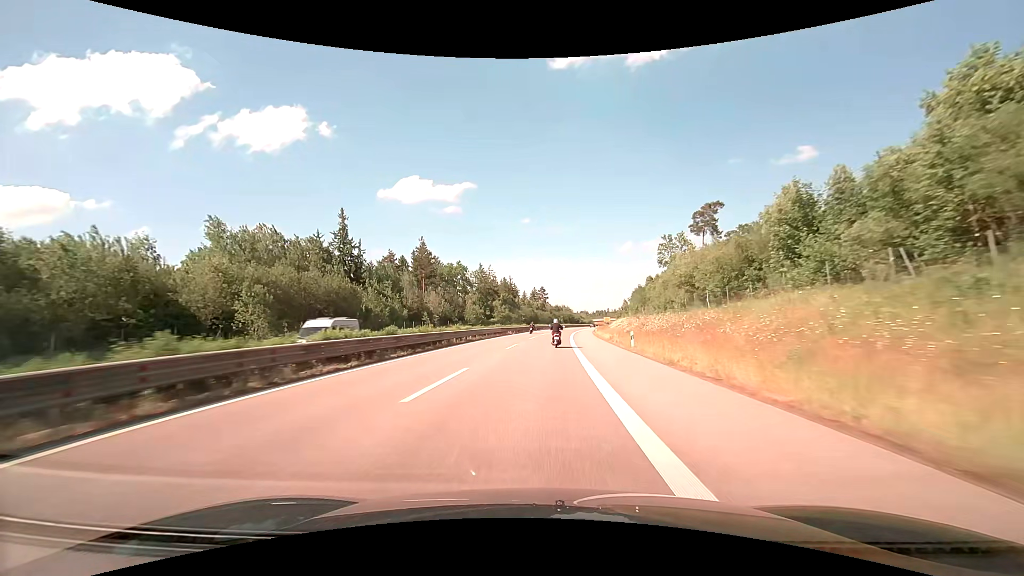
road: trunk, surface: asphalt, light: Day
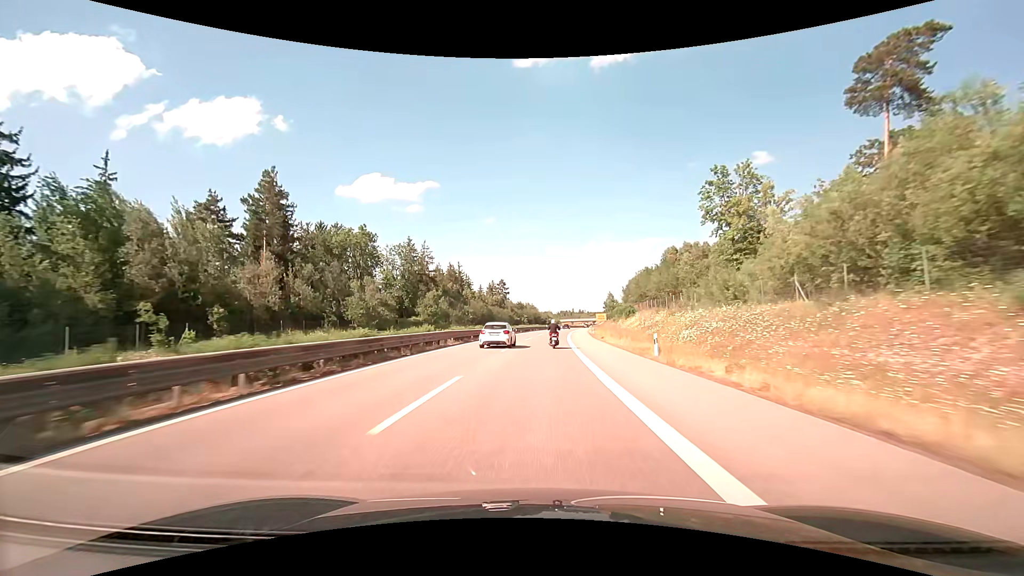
(+2.0, +56.1) m; +4°
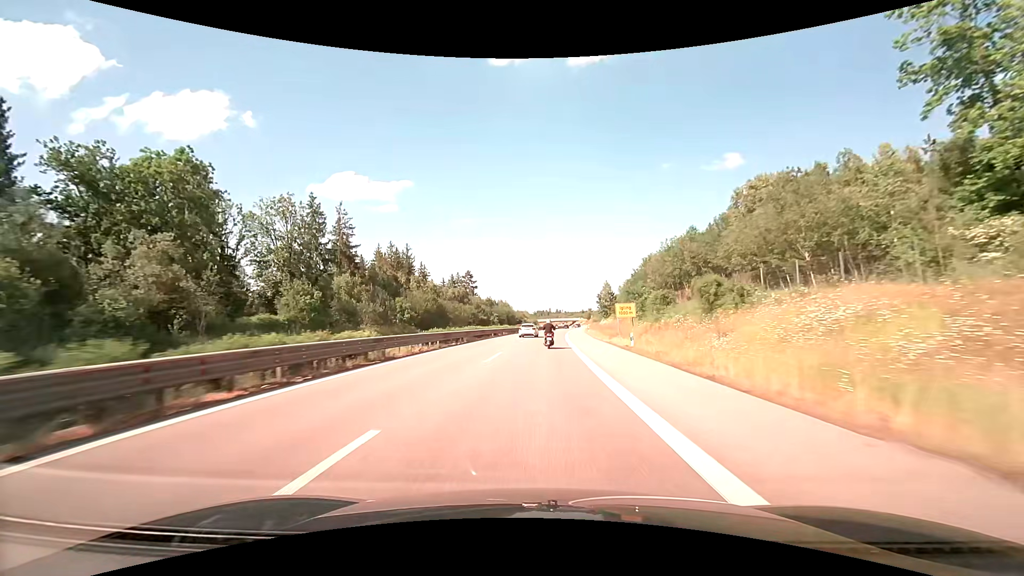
(+1.0, +42.1) m; +3°
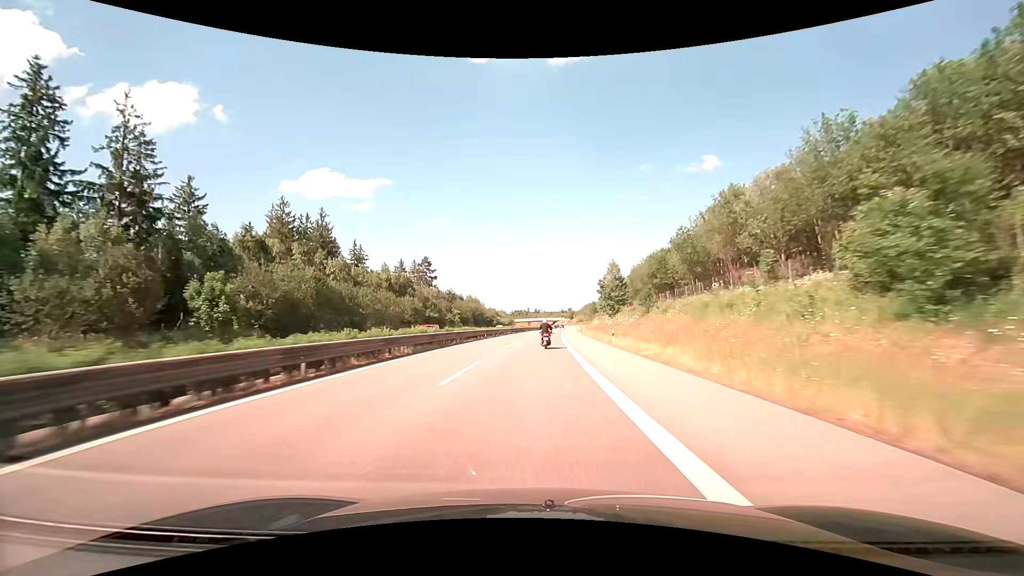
(+1.1, +42.1) m; +3°
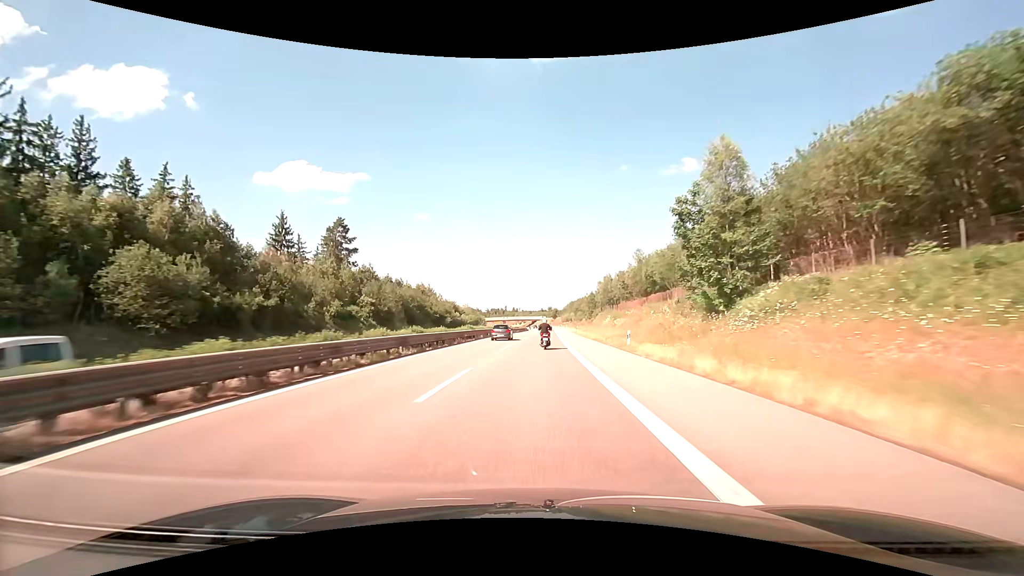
(+1.0, +56.1) m; +2°
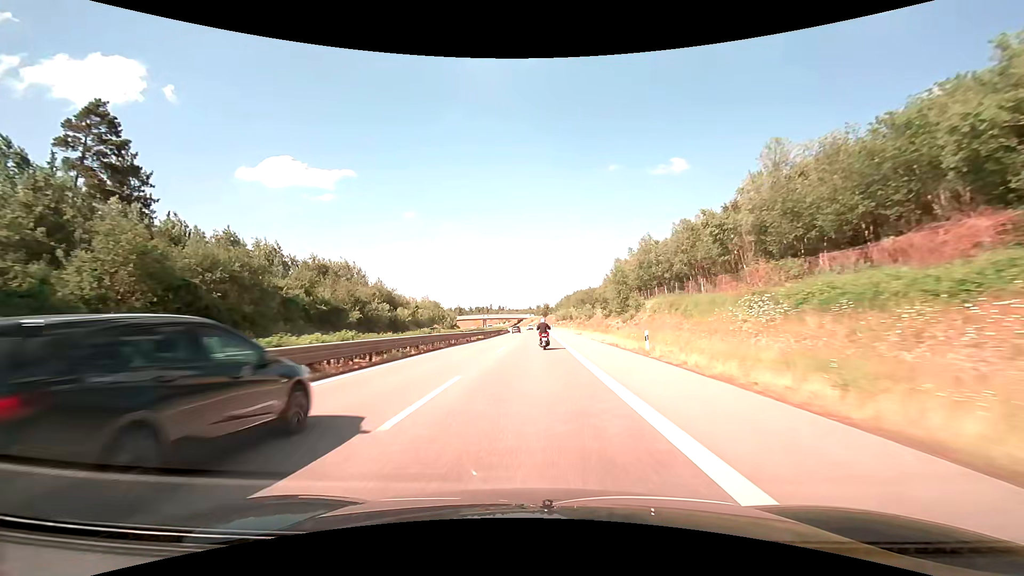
(+0.8, +55.9) m; +1°
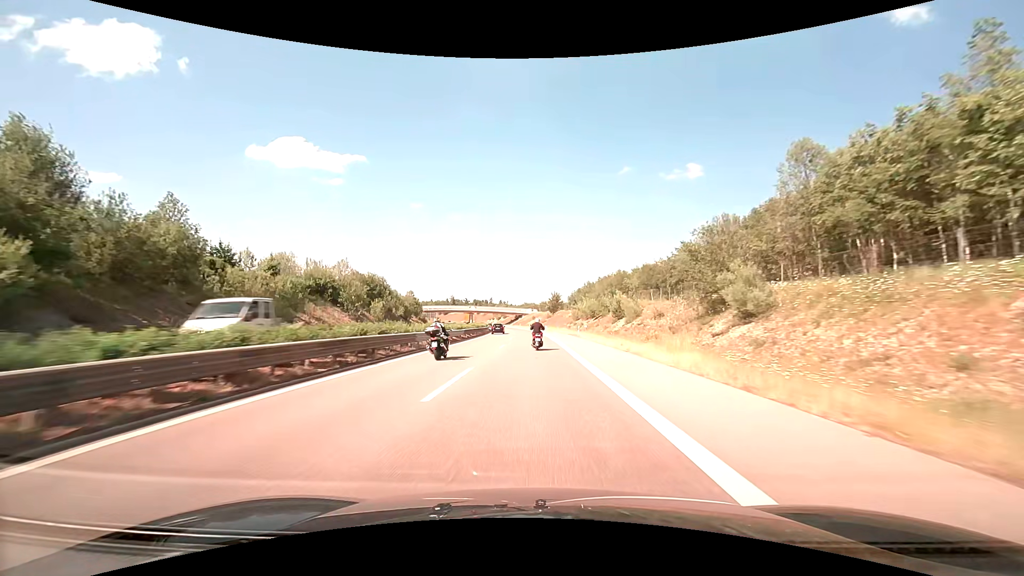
(0.0, +69.4) m; 0°
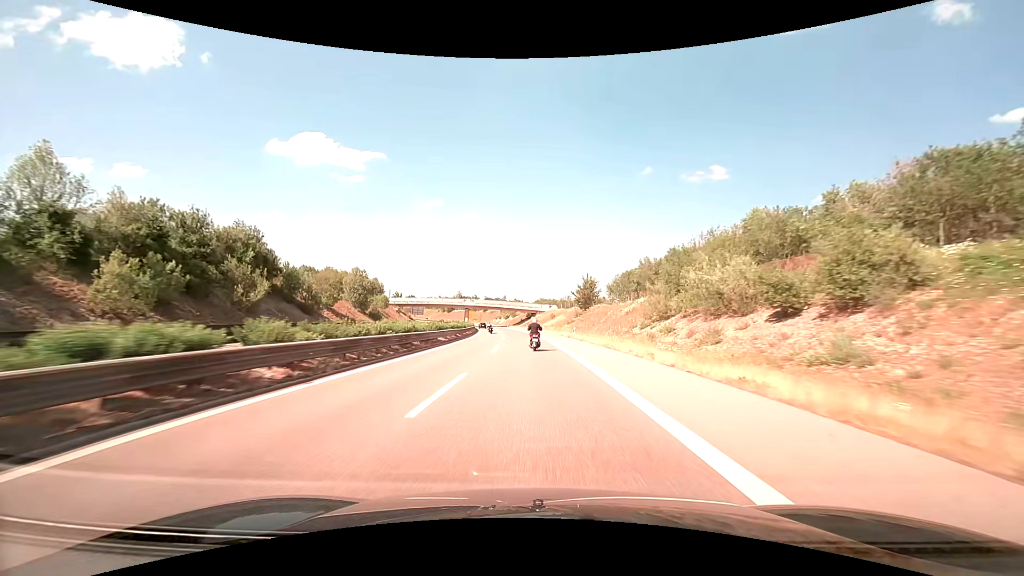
(-0.8, +55.2) m; -2°
(0, +10) (0, +20) (0, +30) (-1, +40) (-1, +50) (-2, +60) (-3, +70) (-4, +80) (-5, +90) (-6, +100) m
